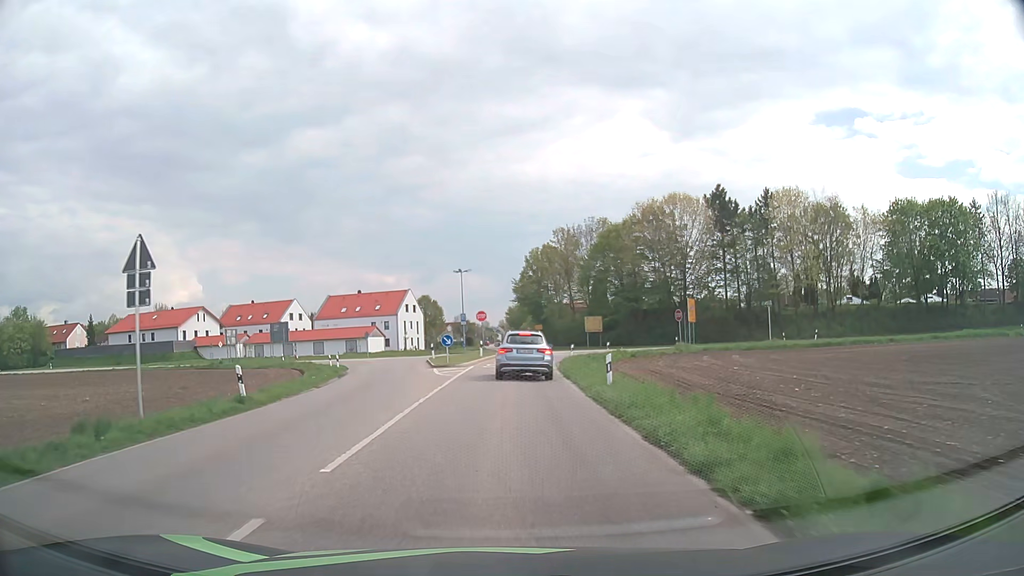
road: secondary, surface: asphalt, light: Day
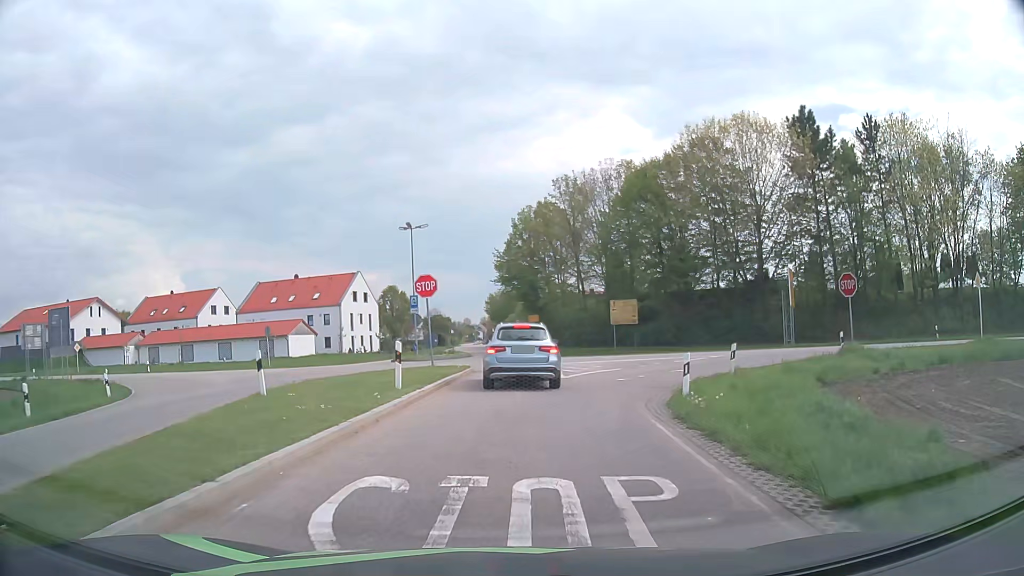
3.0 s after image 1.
(+0.2, +29.7) m; +1°
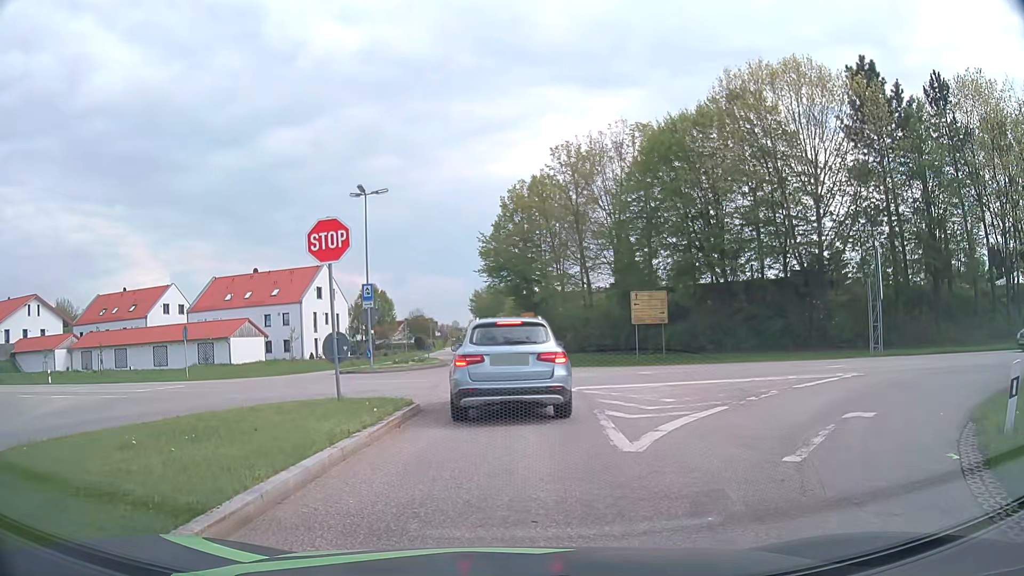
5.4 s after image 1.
(+0.1, +12.0) m; +1°
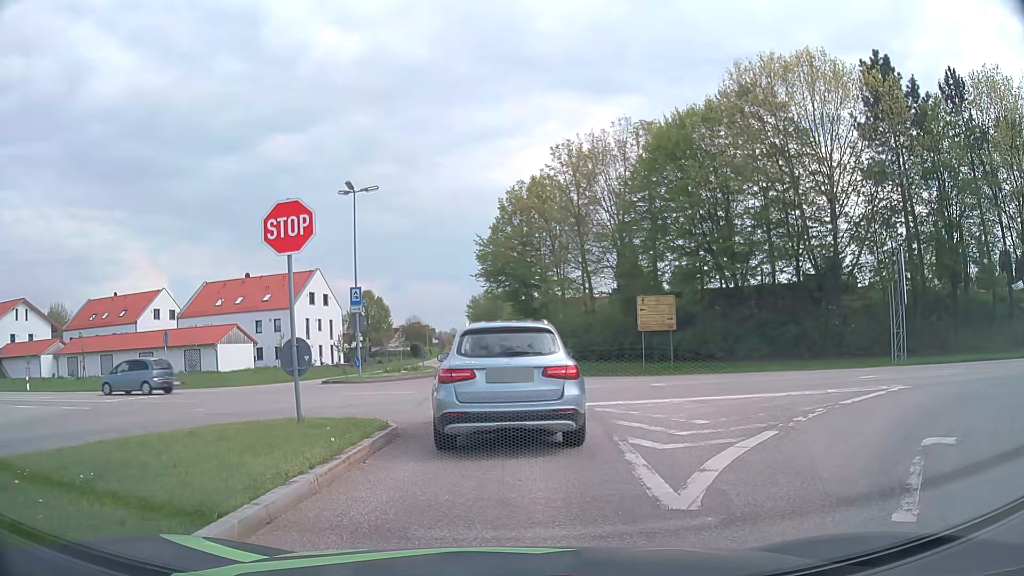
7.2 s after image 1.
(0.0, +2.2) m; 0°
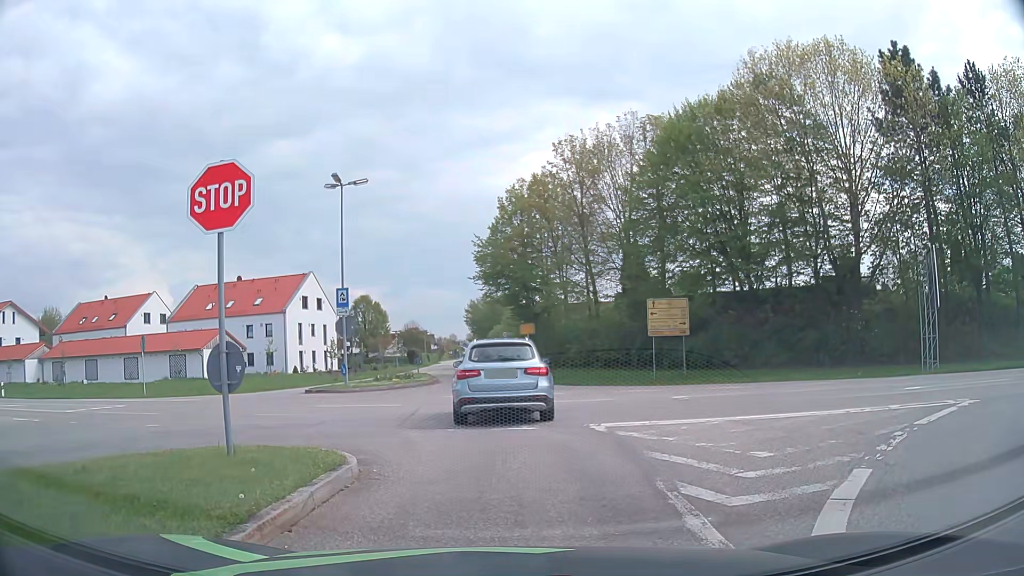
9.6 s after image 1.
(0.0, +2.9) m; 0°
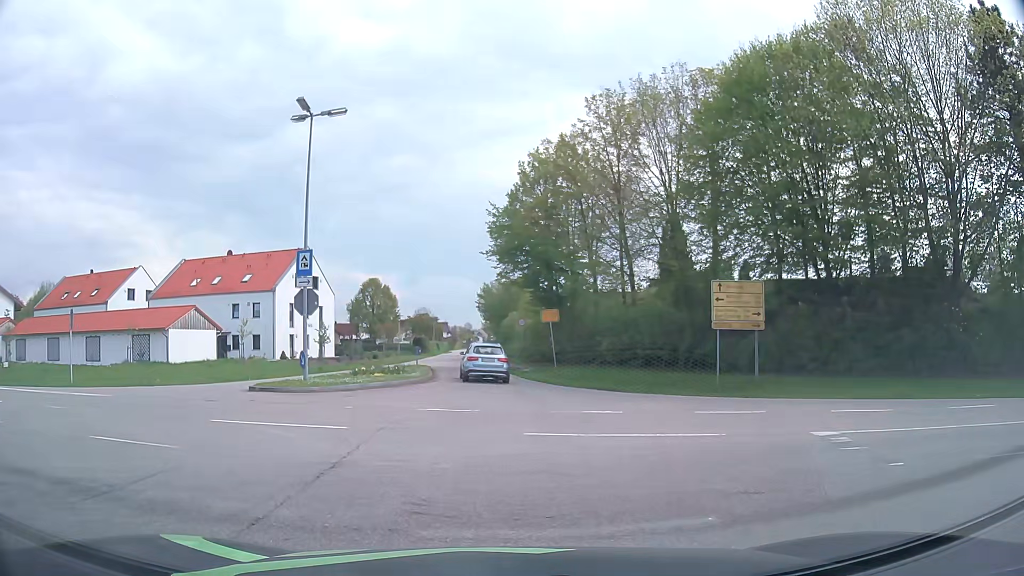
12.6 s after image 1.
(0.0, +8.0) m; -1°
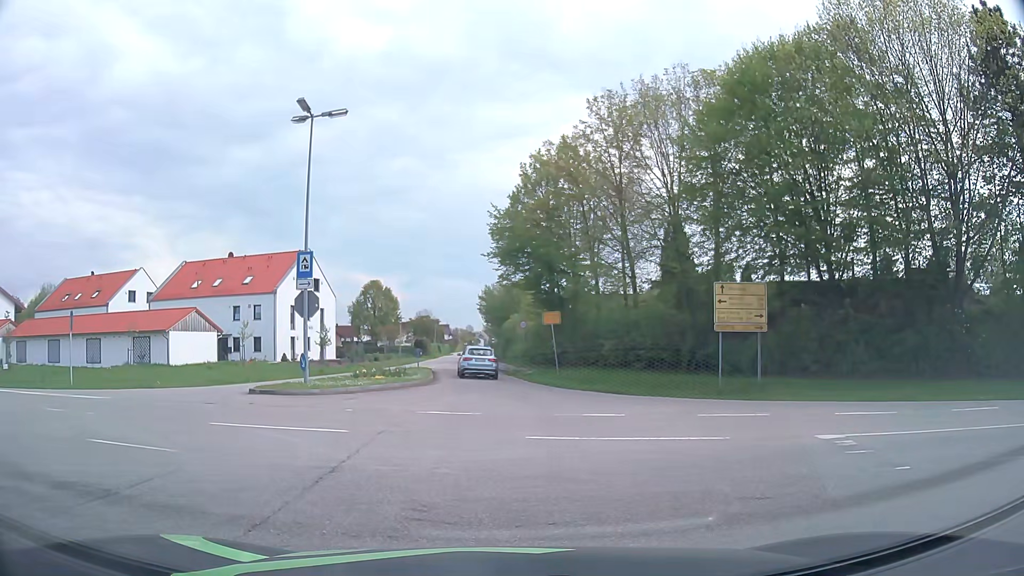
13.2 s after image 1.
(0.0, +0.1) m; 0°
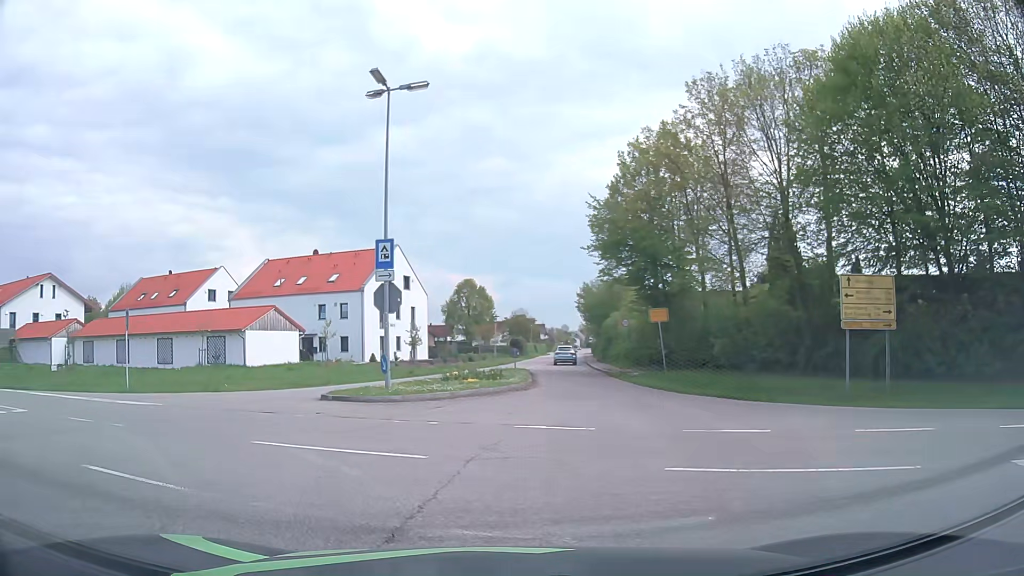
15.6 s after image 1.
(-0.2, +3.1) m; -7°
(-3, +9) (-11, +16) (-20, +20) (-29, +23) (-39, +26) (-48, +30) (-58, +33) (-67, +36) (-77, +40) (-86, +43) m
